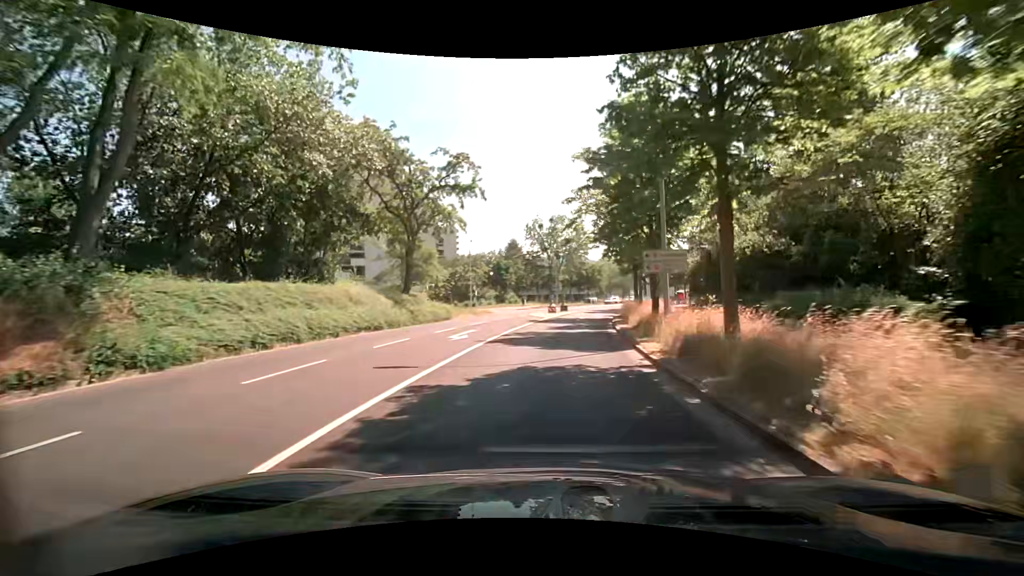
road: tertiary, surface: asphalt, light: Day
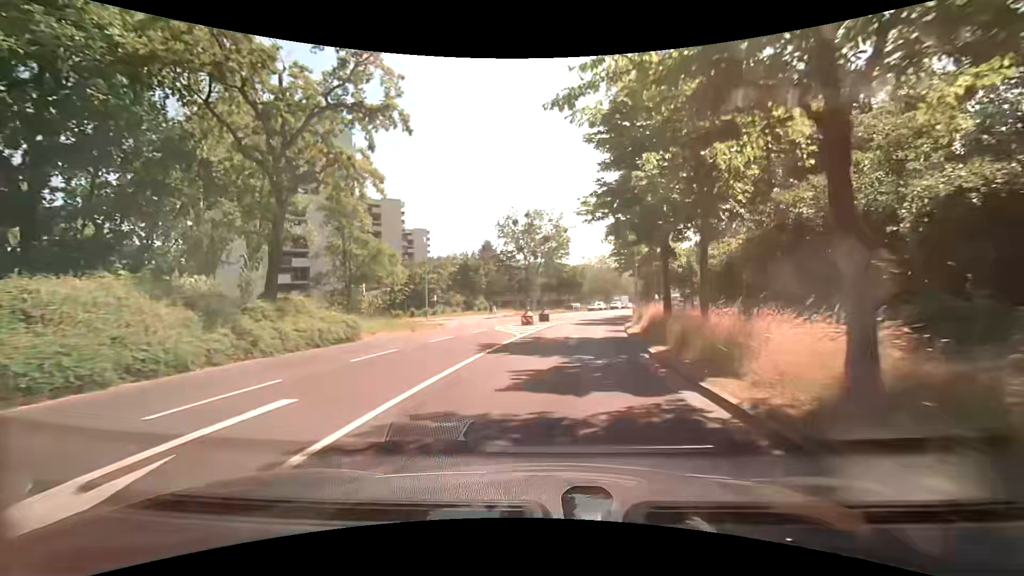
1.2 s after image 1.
(+0.3, +13.9) m; +3°
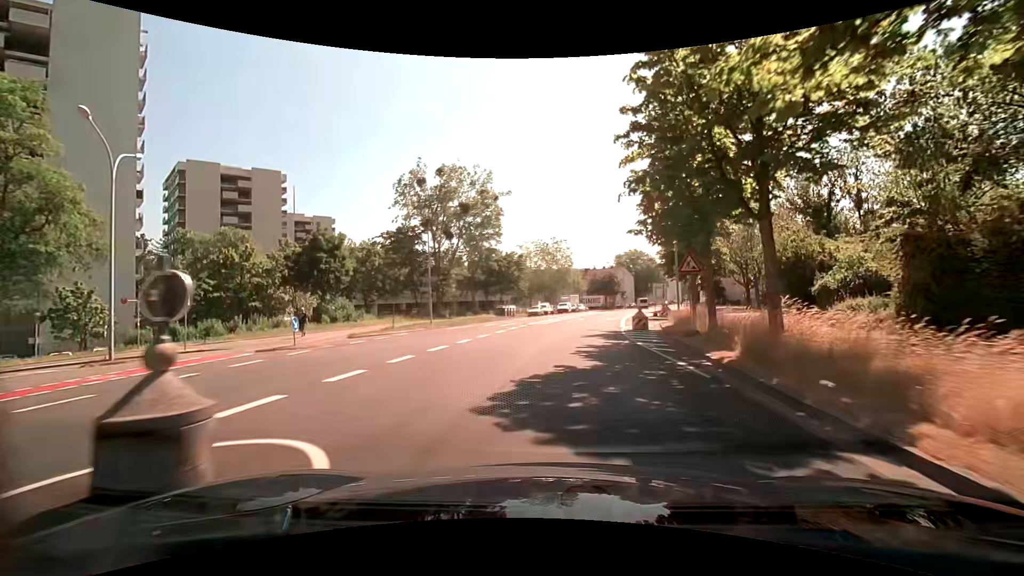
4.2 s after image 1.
(+2.2, +33.1) m; +6°
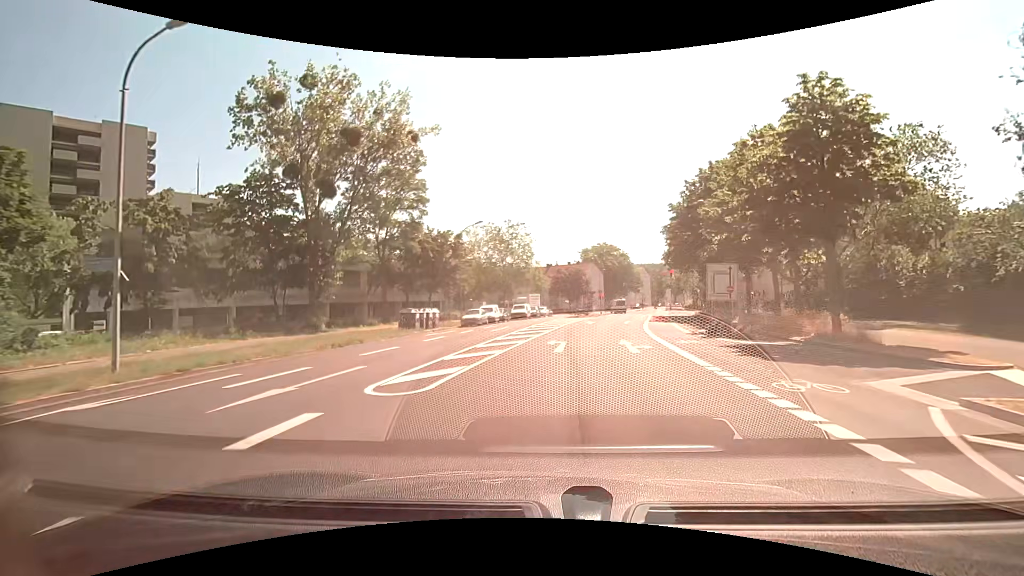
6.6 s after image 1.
(+1.3, +25.1) m; +6°
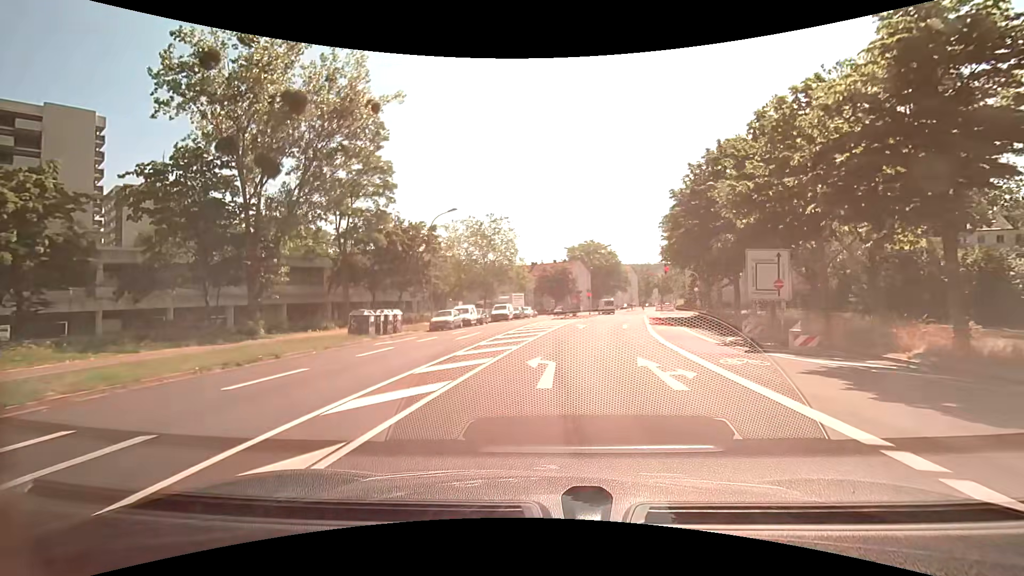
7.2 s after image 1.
(+0.1, +5.9) m; +1°
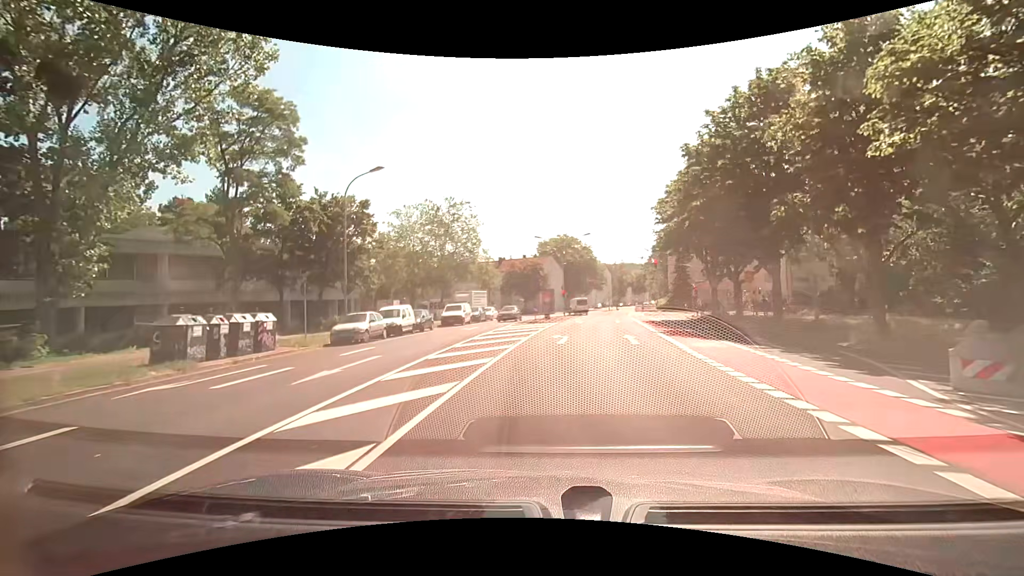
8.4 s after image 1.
(+0.4, +11.4) m; +4°
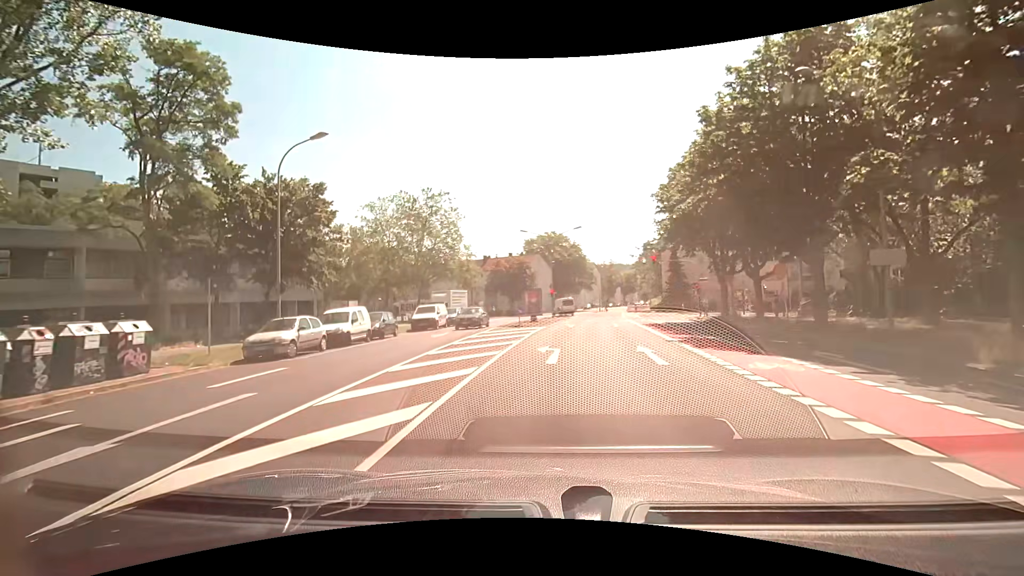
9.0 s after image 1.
(+0.1, +5.5) m; +1°
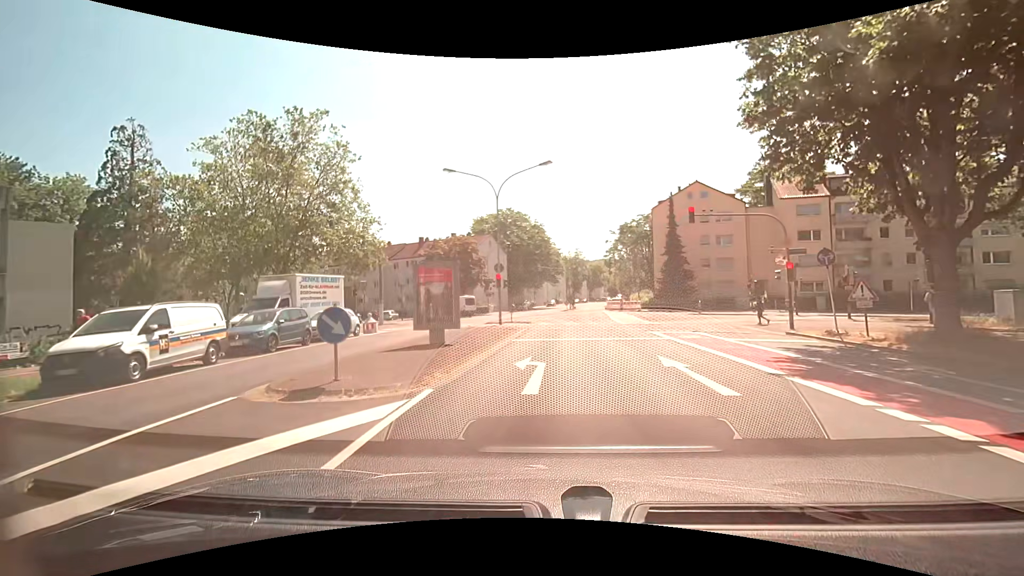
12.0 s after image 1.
(+1.0, +23.4) m; +4°
